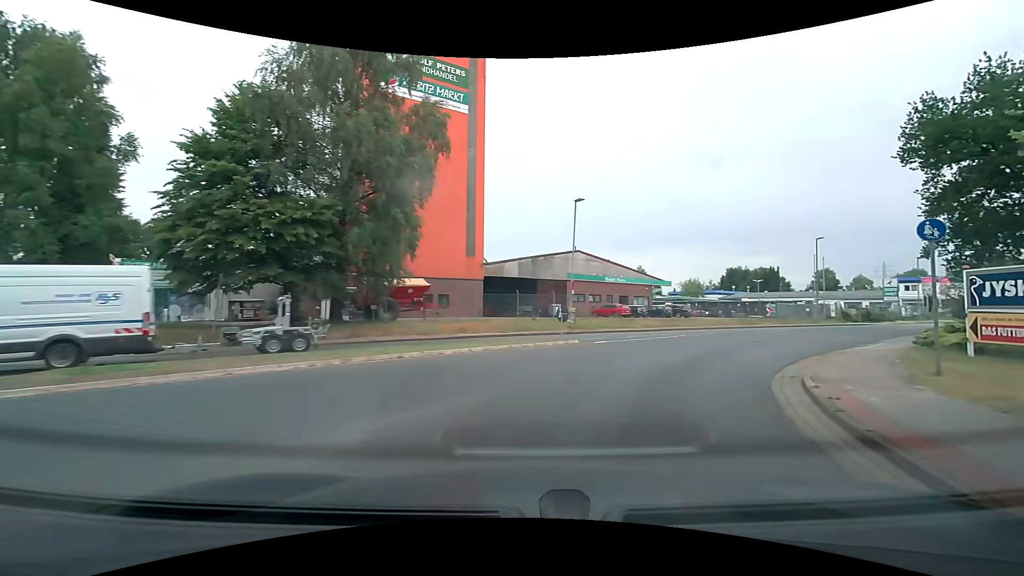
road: residential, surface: asphalt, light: Day
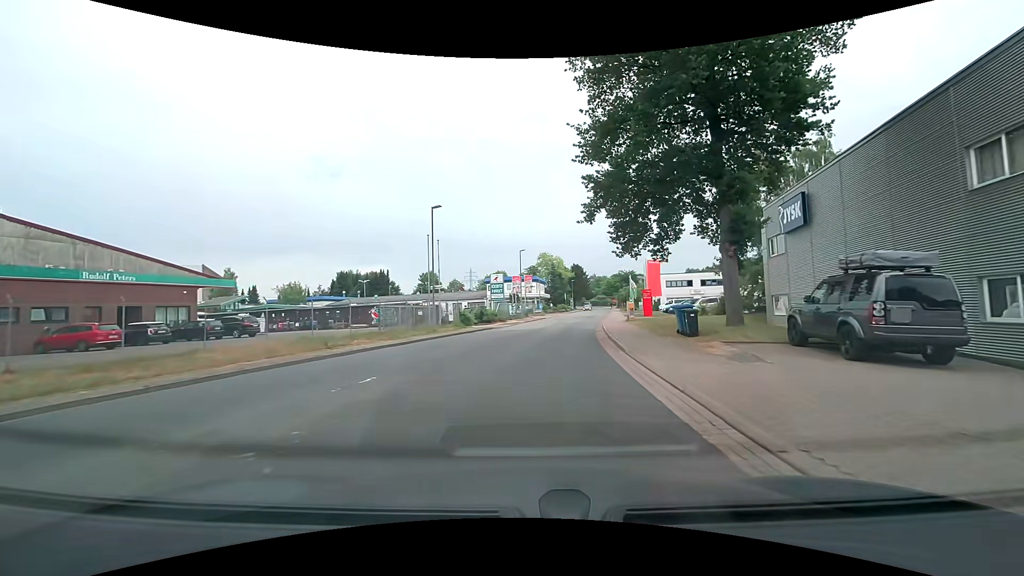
(+9.1, +19.9) m; +42°
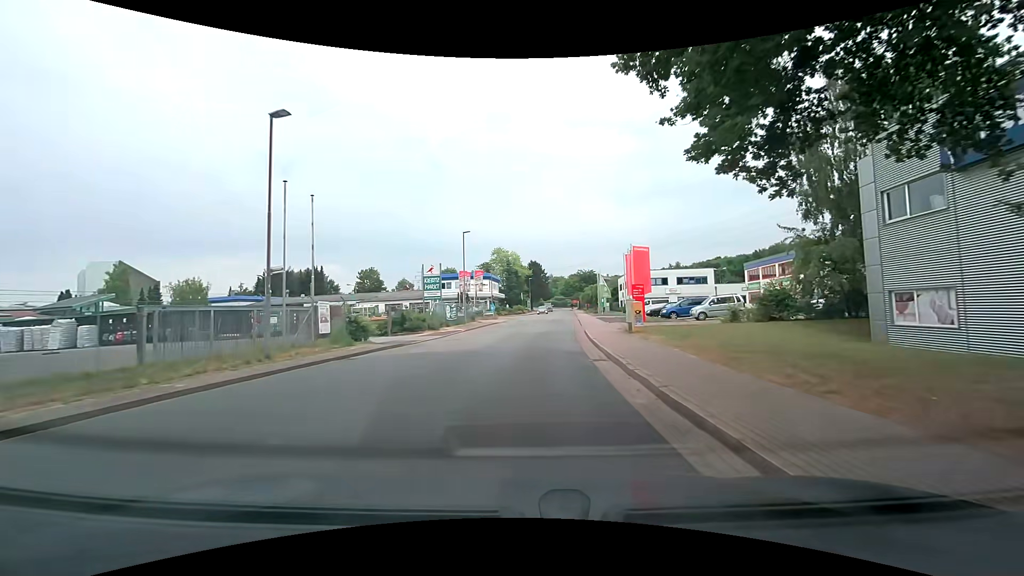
(+0.8, +14.6) m; +5°
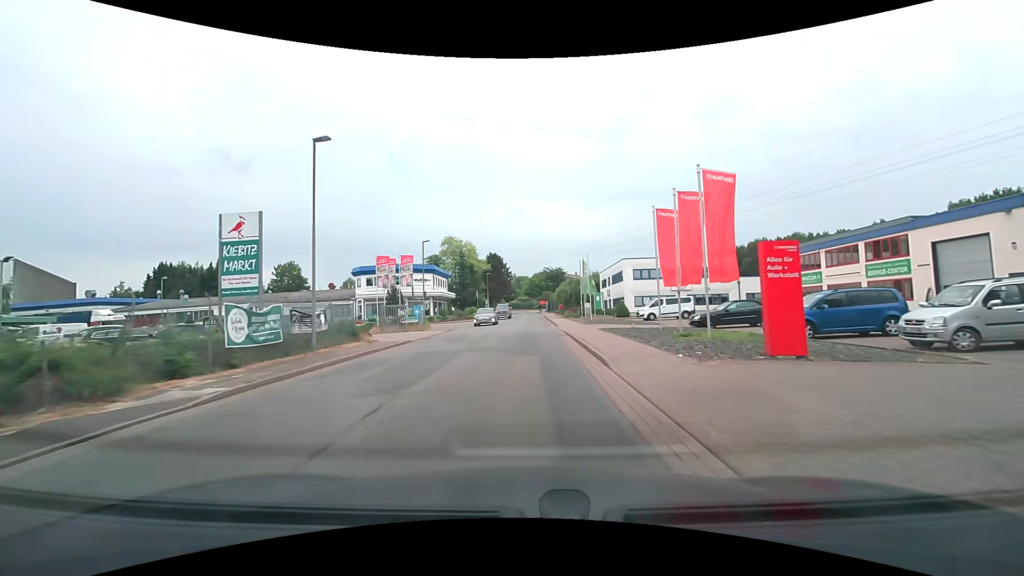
(+1.1, +23.6) m; +5°
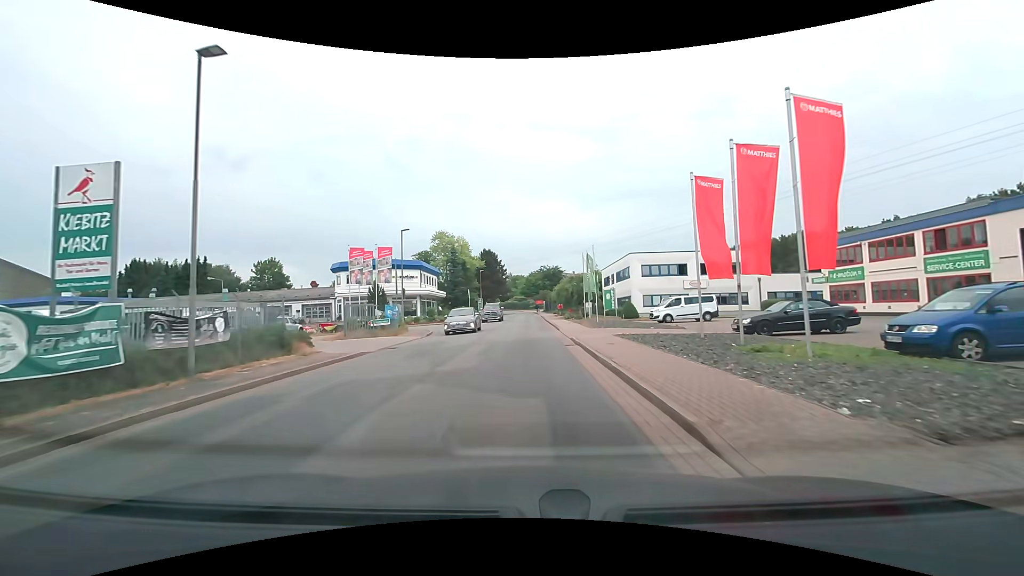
(0.0, +6.2) m; 0°
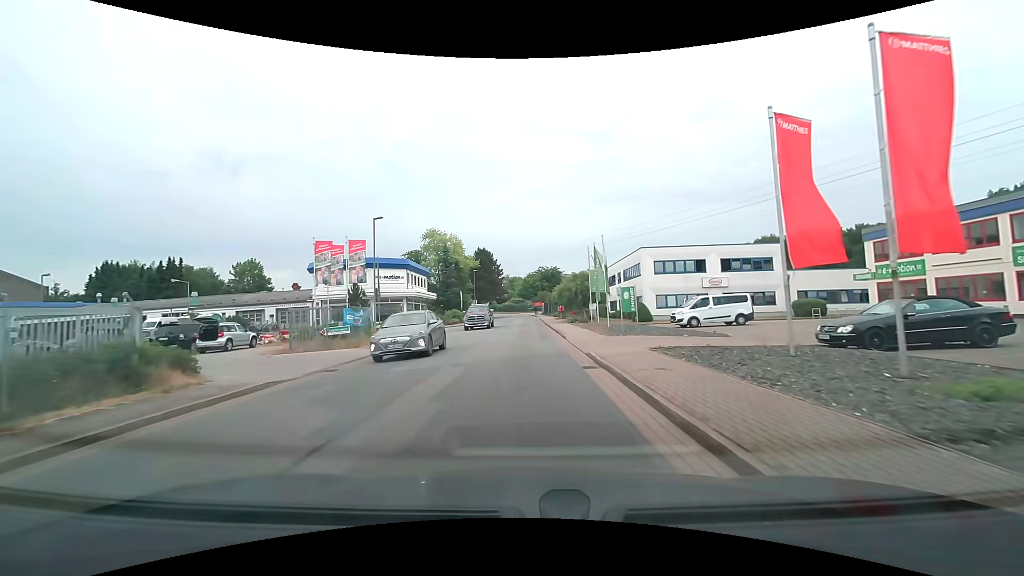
(+0.1, +6.3) m; +1°
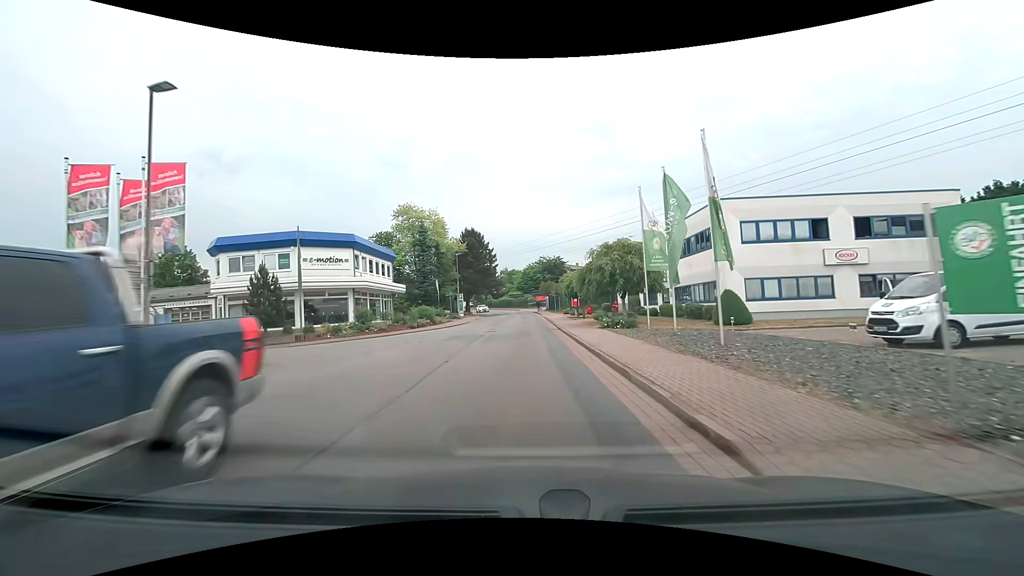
(0.0, +18.9) m; 0°
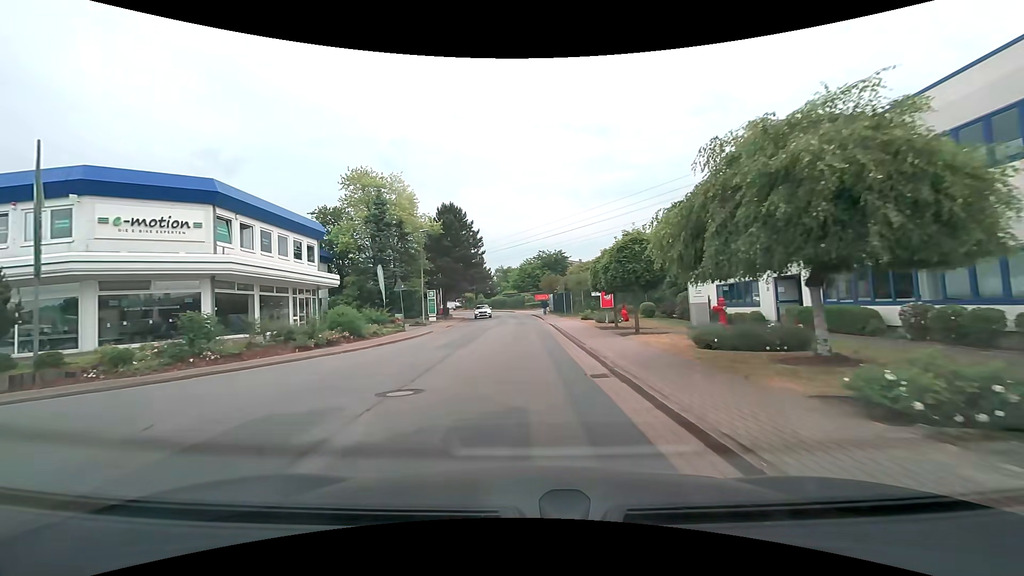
(+0.1, +18.9) m; 0°
(0, +10) (0, +20) (0, +30) (0, +40) (-1, +50) (-2, +60) (-3, +70) (-5, +80) (-7, +89) (-11, +99) m
